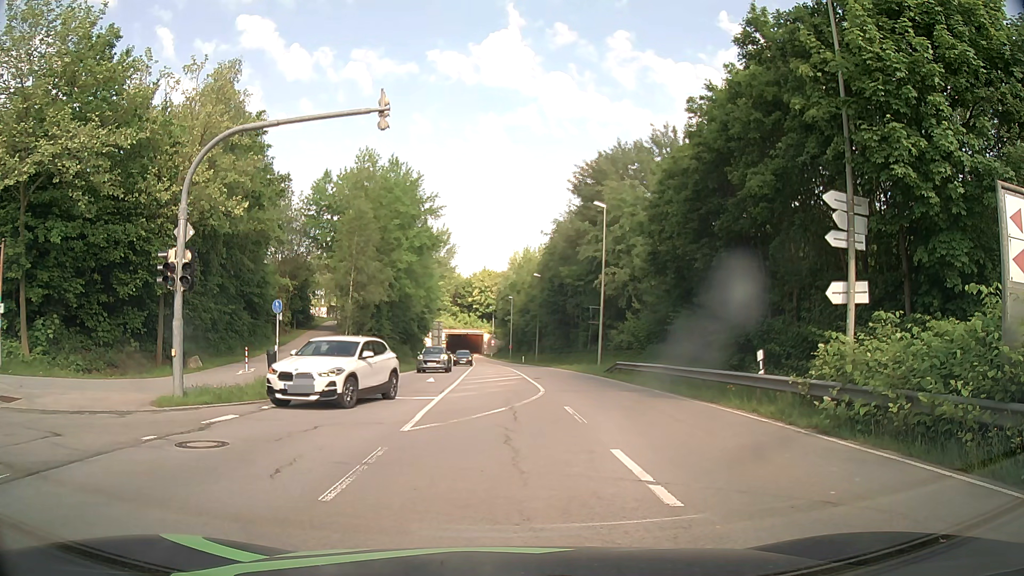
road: secondary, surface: asphalt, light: Day
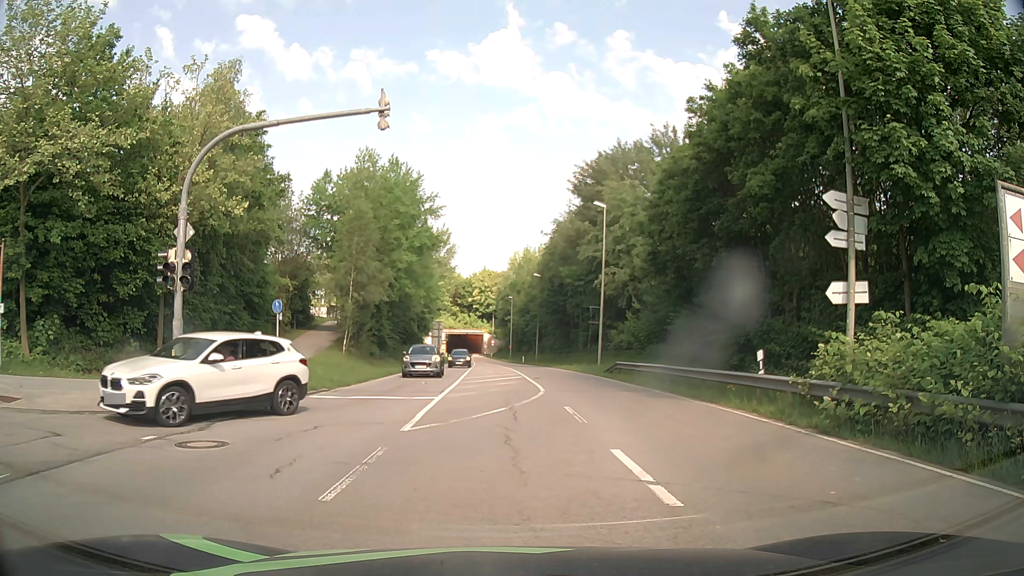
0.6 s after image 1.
(0.0, 0.0) m; 0°
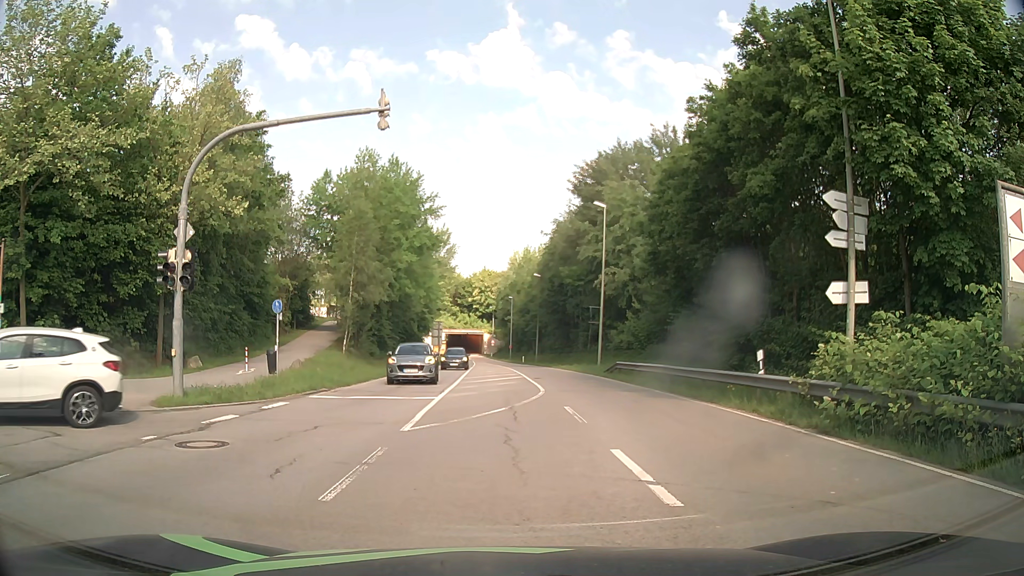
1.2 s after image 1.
(0.0, 0.0) m; 0°
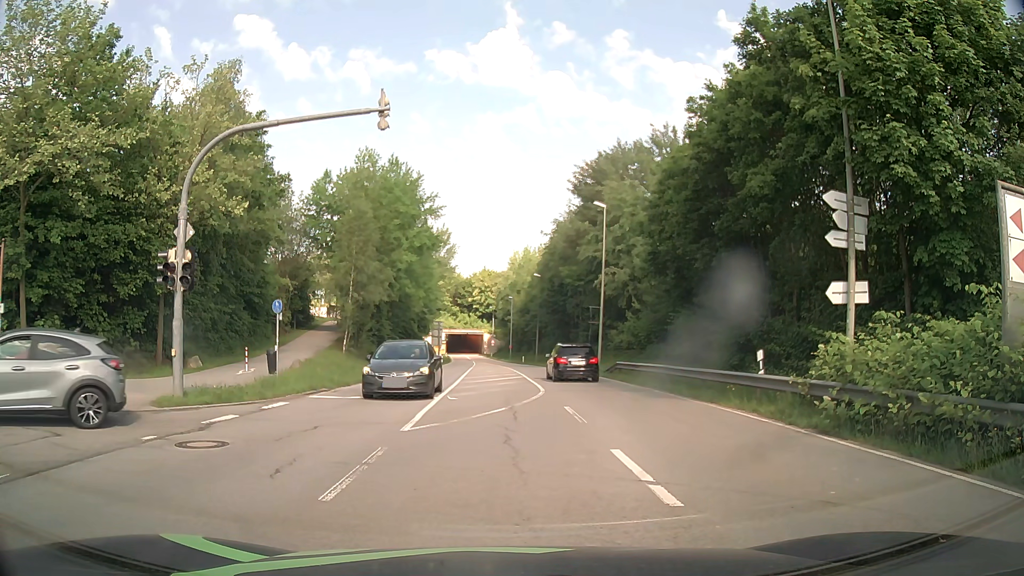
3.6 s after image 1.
(0.0, 0.0) m; 0°
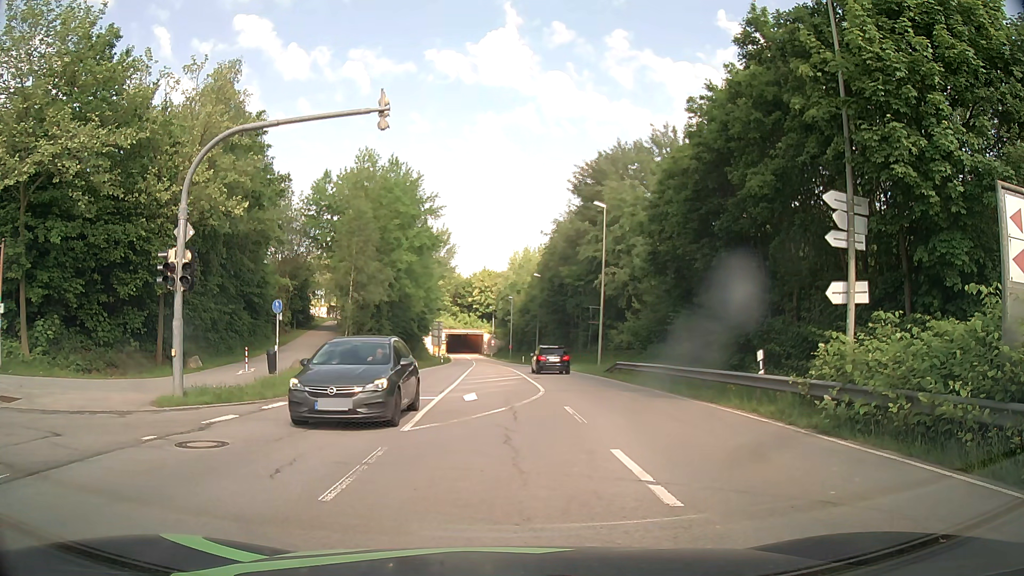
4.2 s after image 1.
(0.0, 0.0) m; 0°
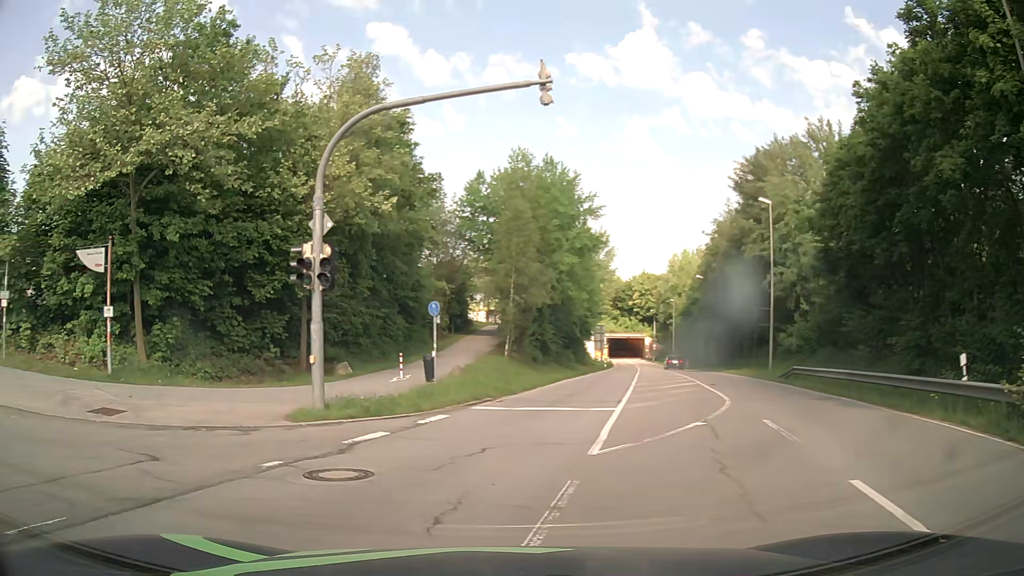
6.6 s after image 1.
(-0.1, +2.1) m; -11°
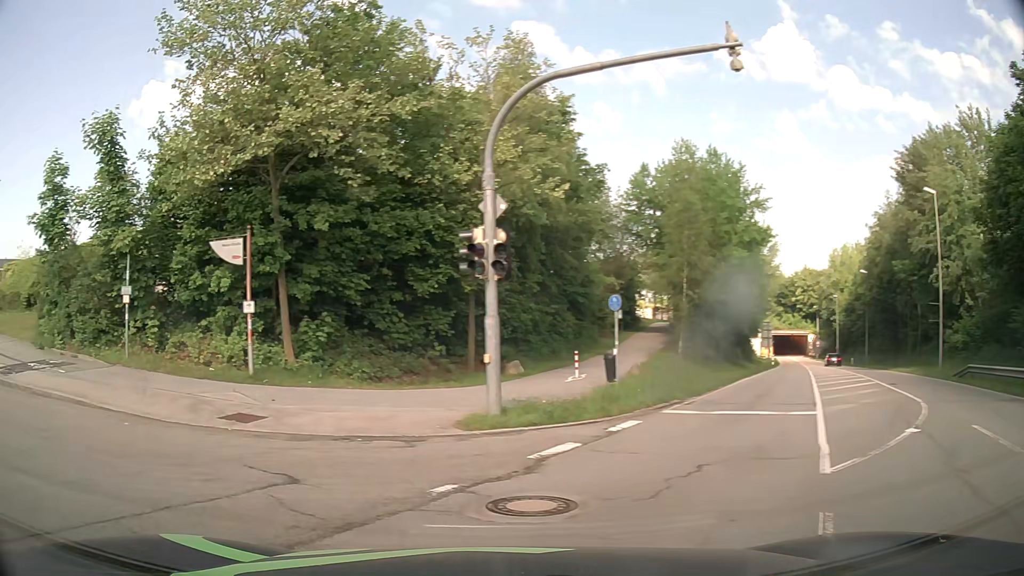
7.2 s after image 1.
(-0.2, +1.7) m; -12°
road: residential
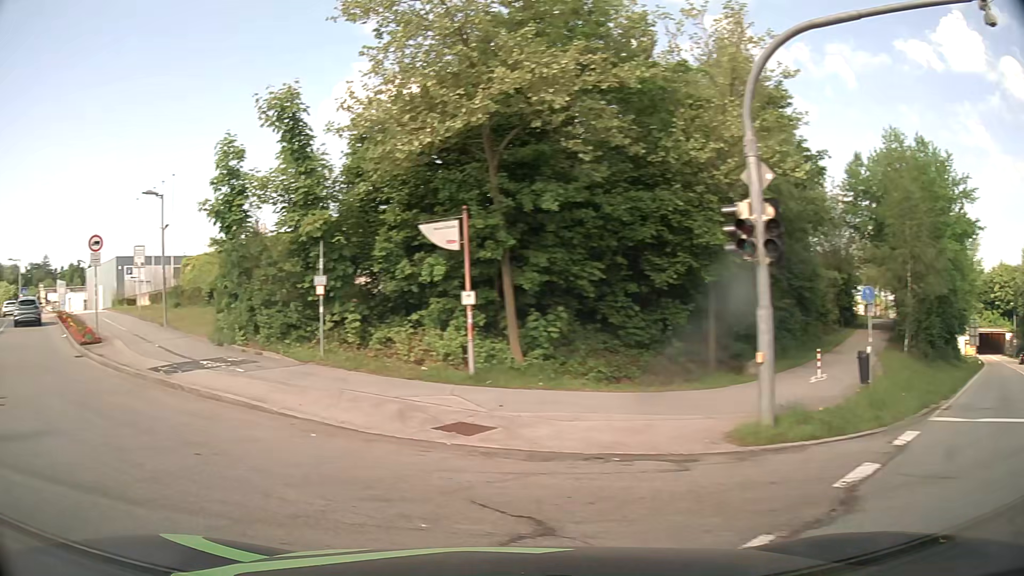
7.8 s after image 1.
(-0.4, +2.1) m; -19°
